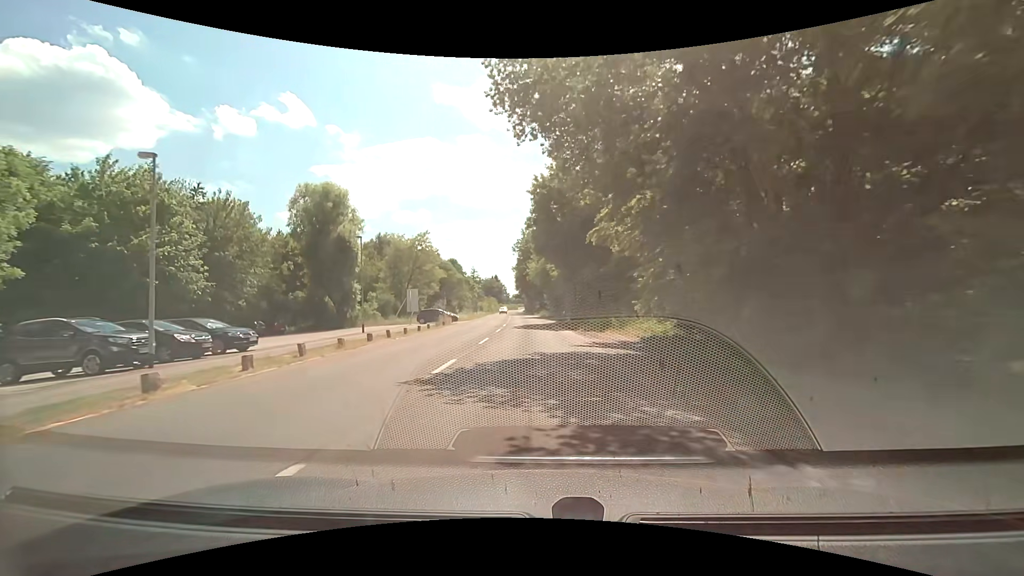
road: tertiary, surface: asphalt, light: Day
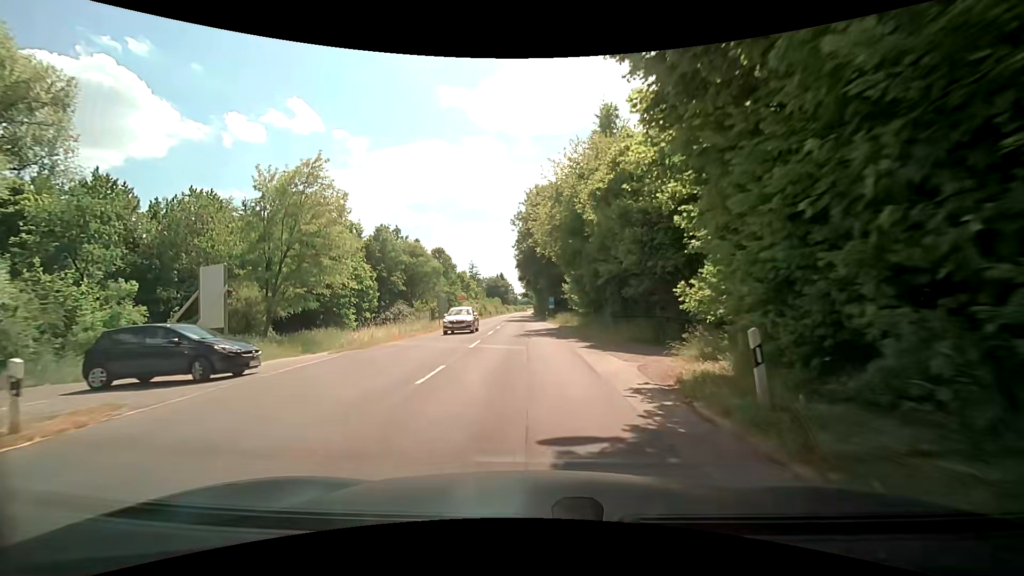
(-0.2, +36.6) m; -1°
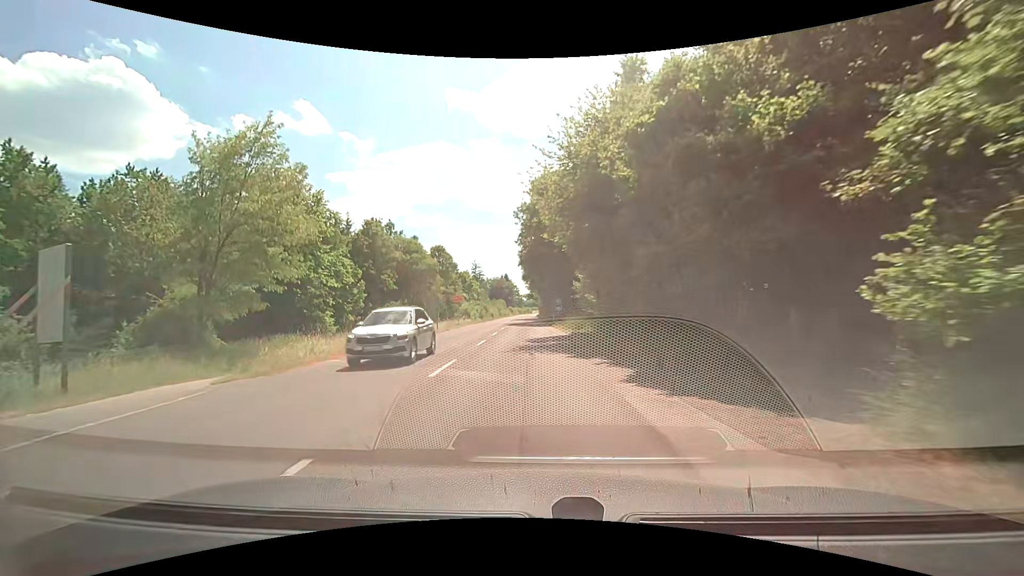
(0.0, +7.3) m; 0°
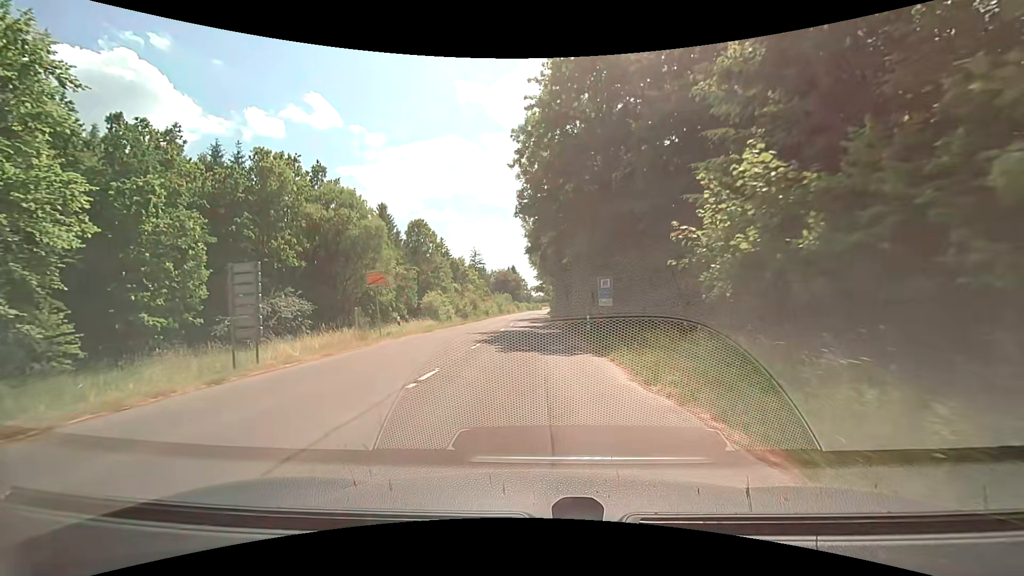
(-0.4, +28.9) m; -1°
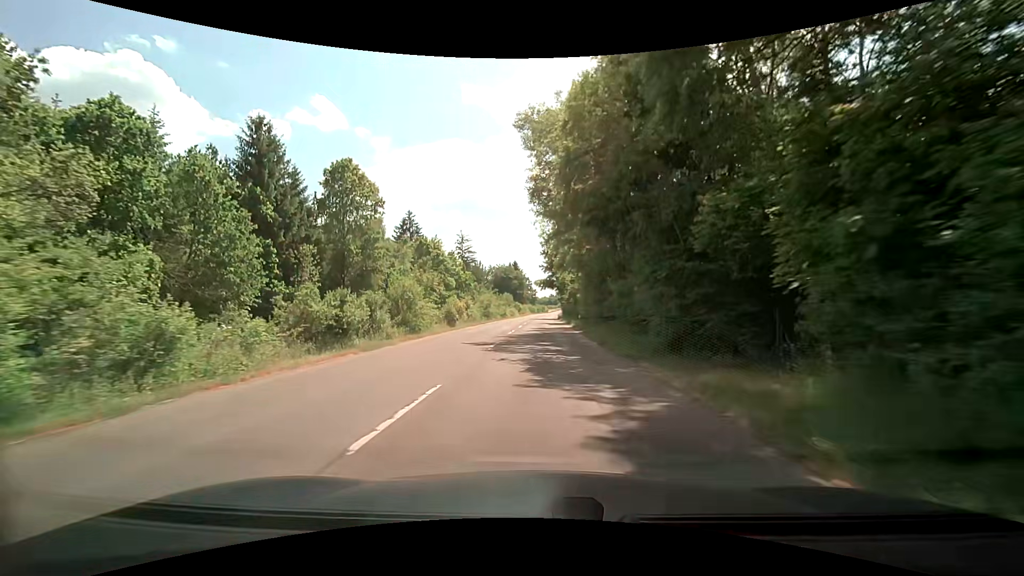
(-0.5, +36.7) m; 0°
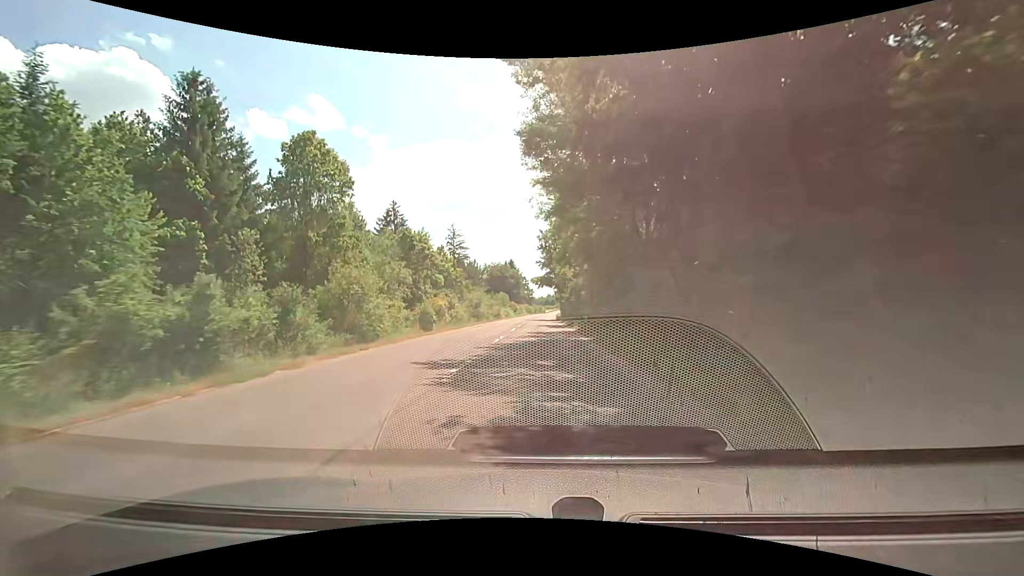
(-0.1, +7.9) m; 0°
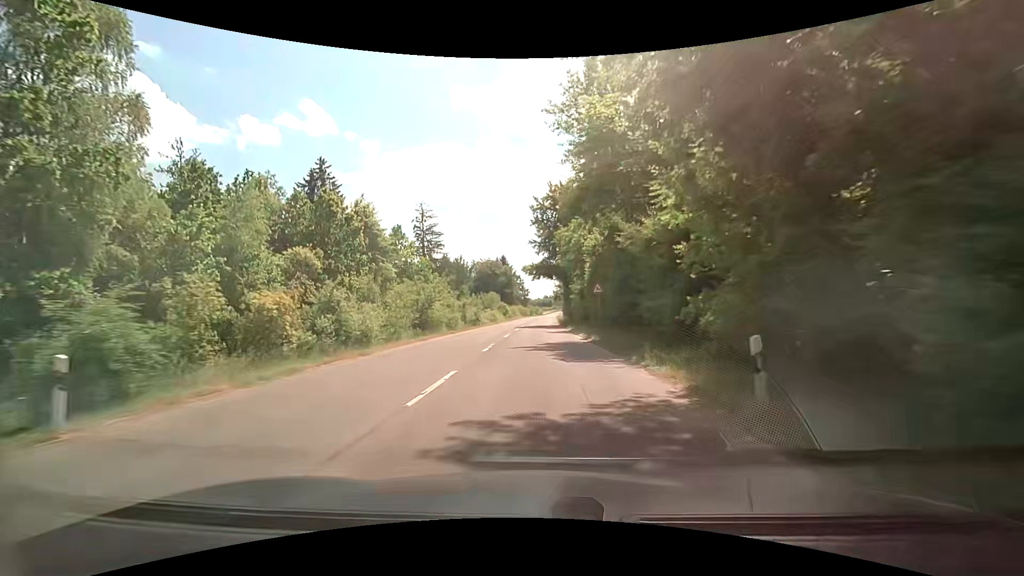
(-0.1, +25.3) m; 0°
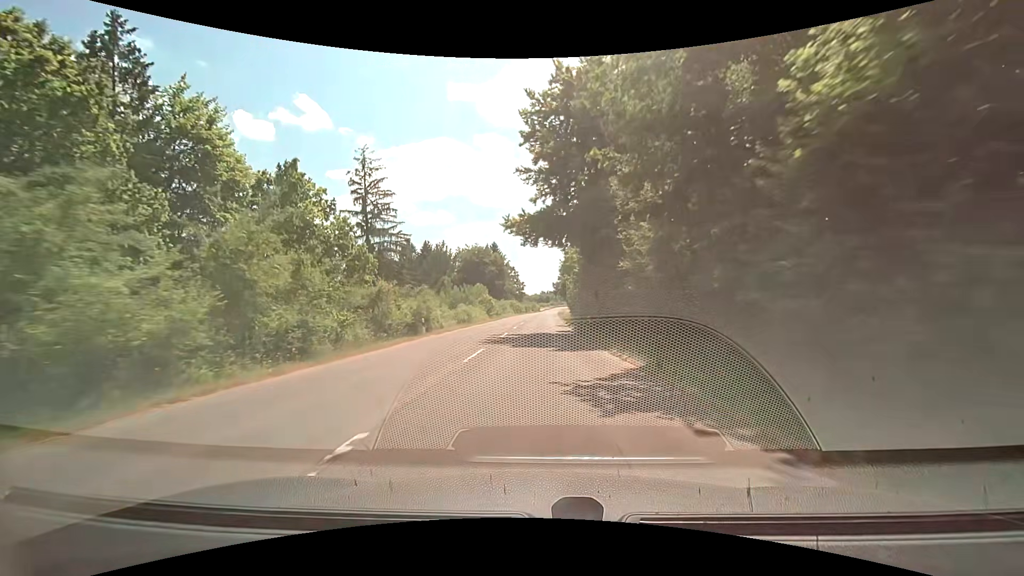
(-0.1, +27.3) m; 0°
(0, +10) (0, +20) (0, +30) (0, +40) (+1, +50) (+1, +60) (+1, +70) (+2, +80) (+2, +90) (+2, +100) m
